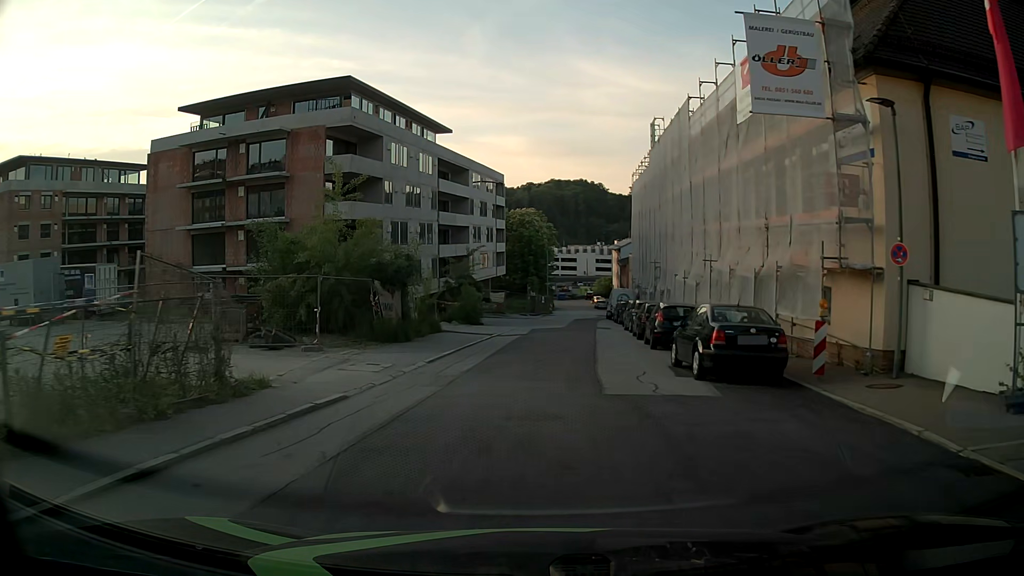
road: residential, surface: asphalt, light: Day
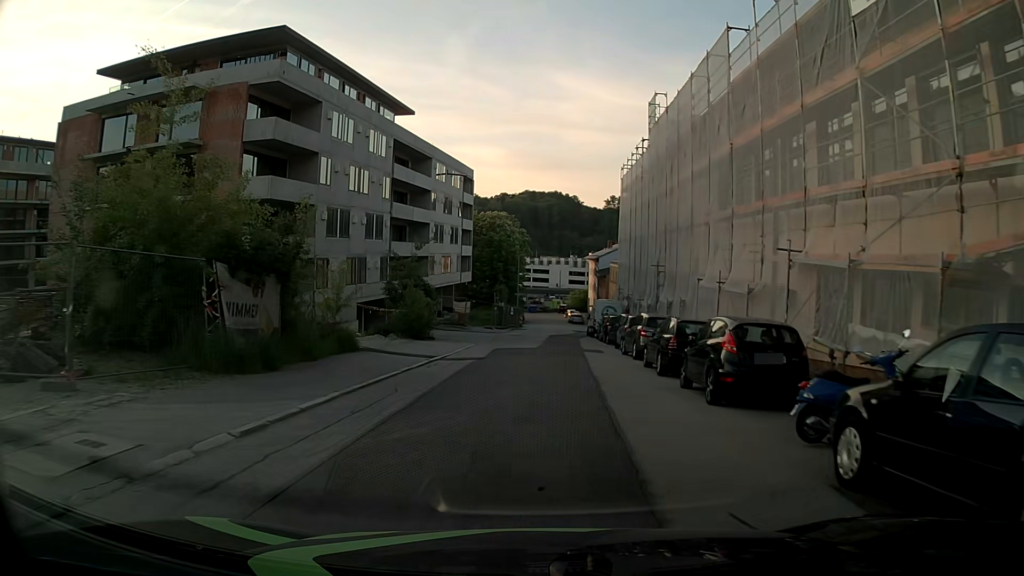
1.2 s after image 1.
(+0.4, +9.9) m; +3°
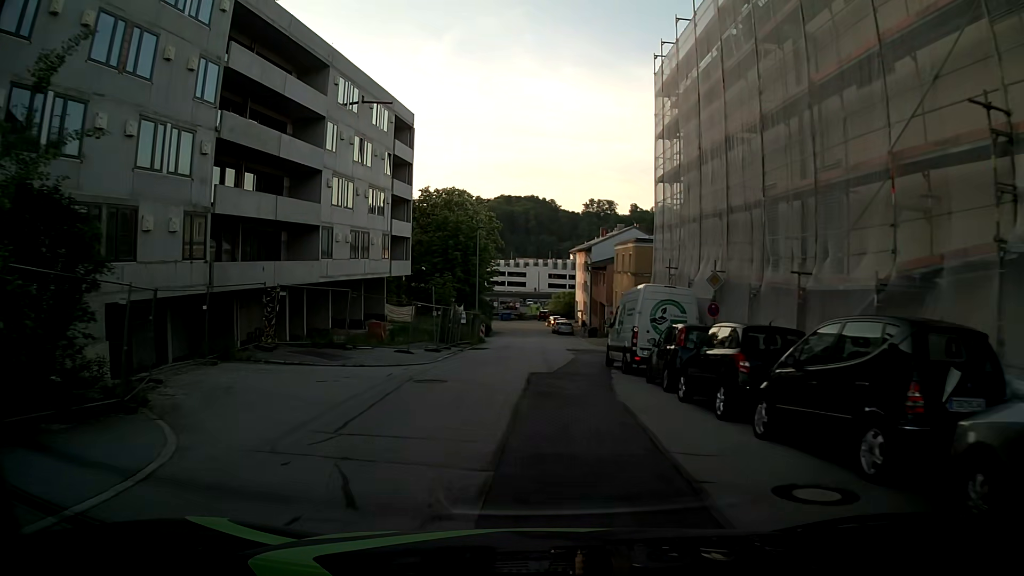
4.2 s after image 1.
(+1.1, +26.5) m; +4°
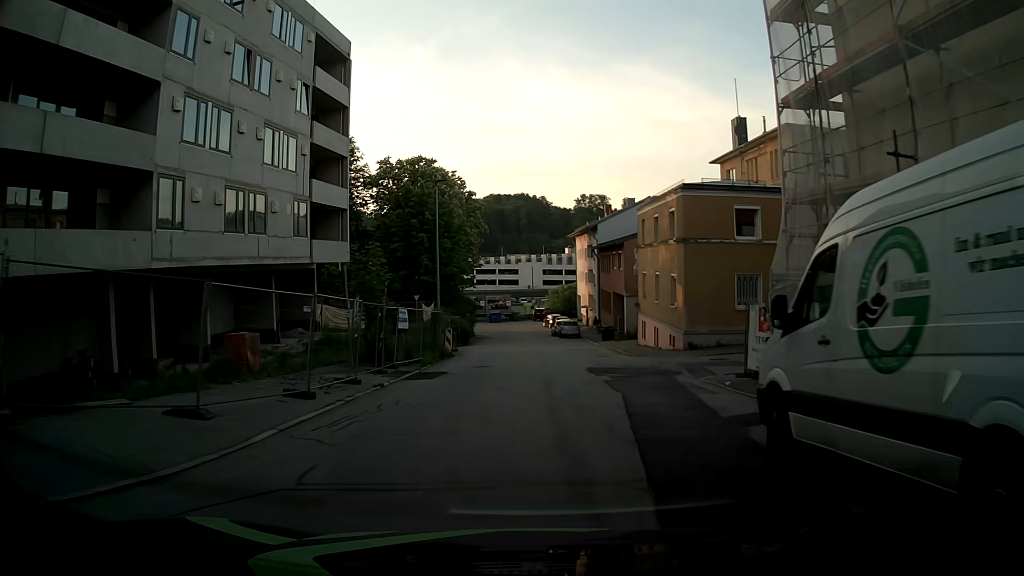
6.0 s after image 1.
(-0.3, +16.8) m; -1°
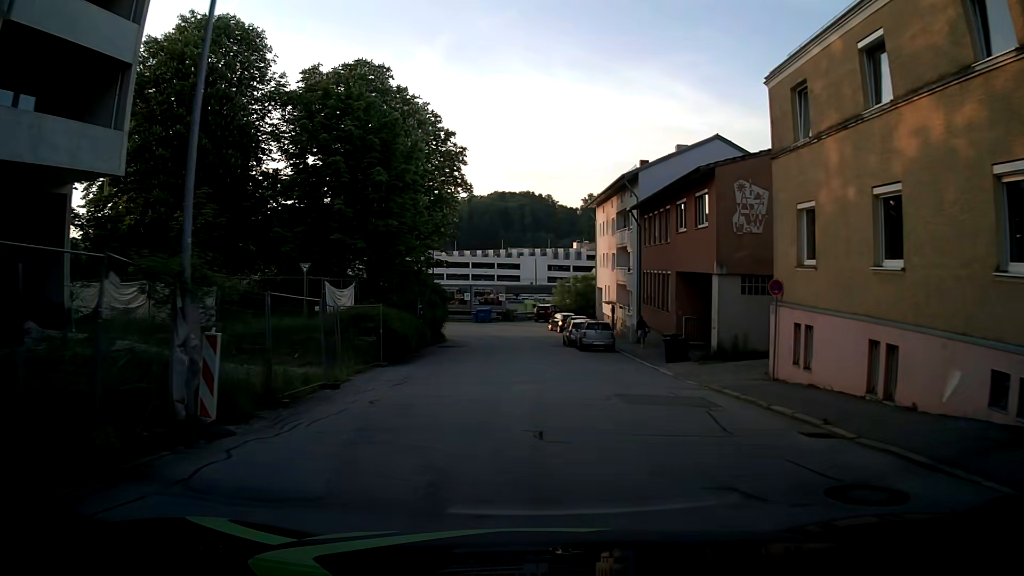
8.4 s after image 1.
(+0.3, +23.4) m; +1°
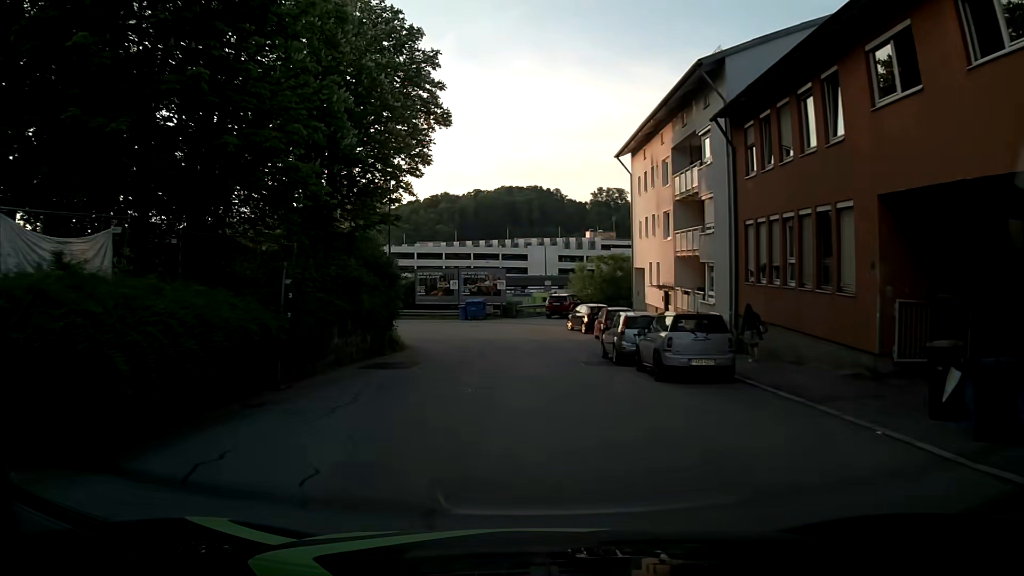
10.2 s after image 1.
(-0.2, +18.0) m; -1°
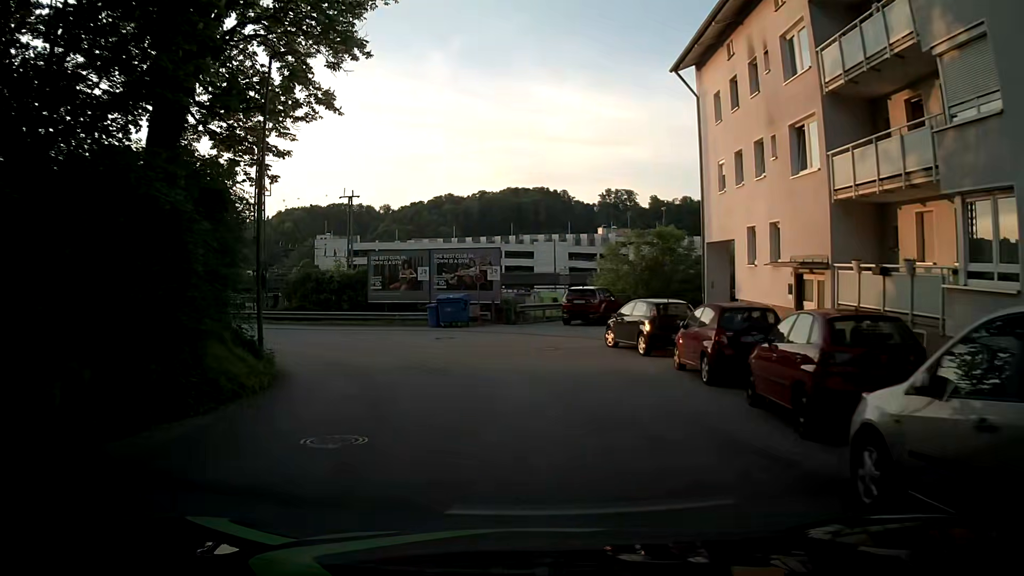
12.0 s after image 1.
(-0.3, +16.6) m; -1°
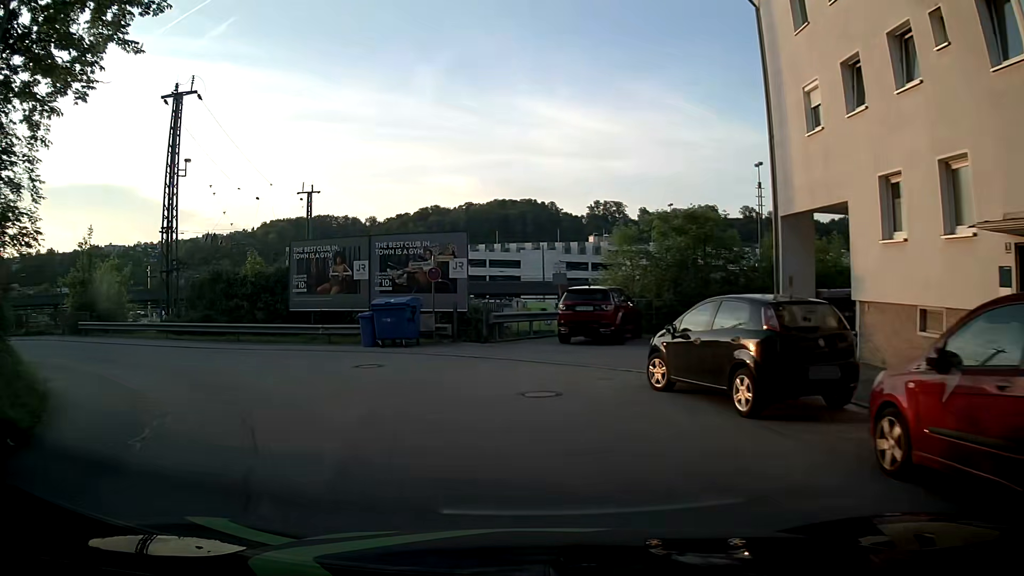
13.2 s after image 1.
(+0.1, +9.7) m; +1°
(-1, +10) (-7, +18) (-16, +22) (-26, +23) (-36, +23) (-46, +23) (-56, +22) (-66, +22) (-76, +21) (-86, +20) m
